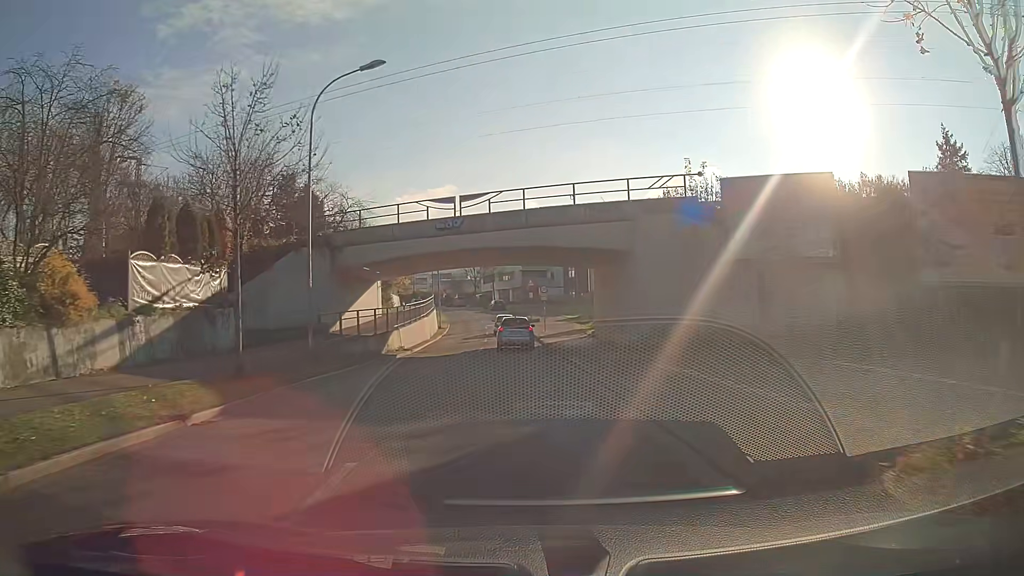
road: secondary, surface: asphalt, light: Day
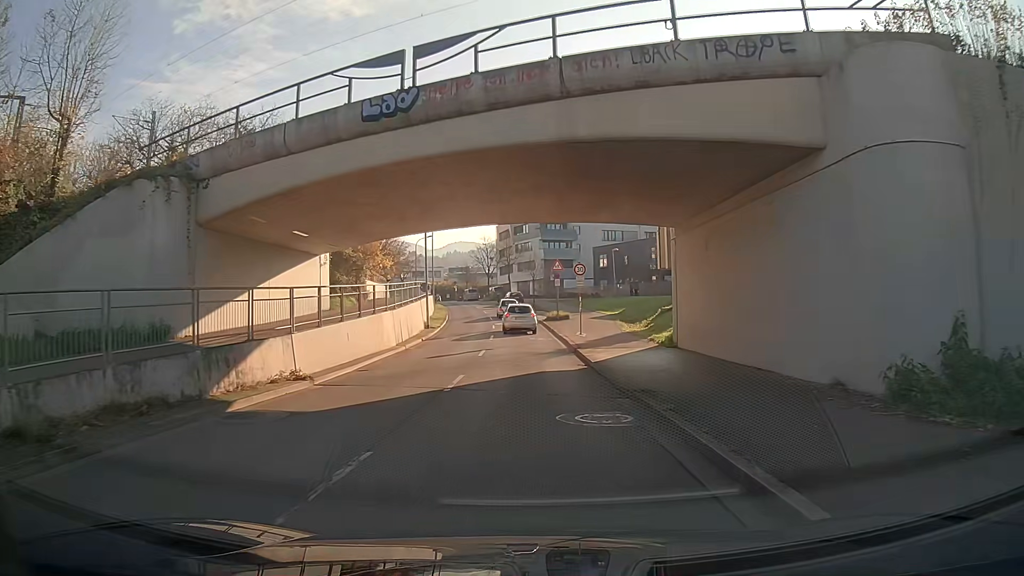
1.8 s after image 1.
(-0.3, +17.6) m; -2°
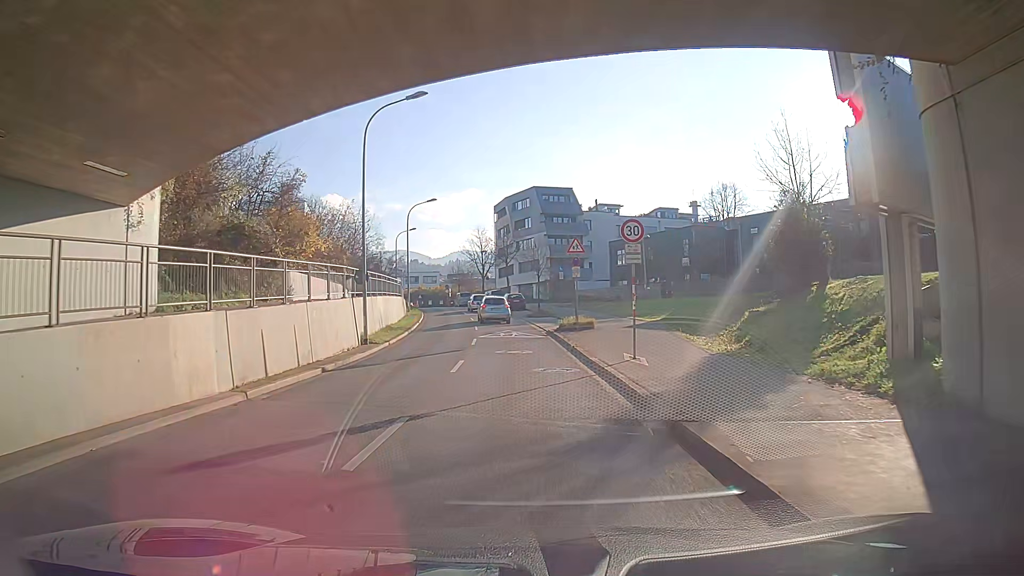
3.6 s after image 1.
(-0.3, +16.1) m; -2°
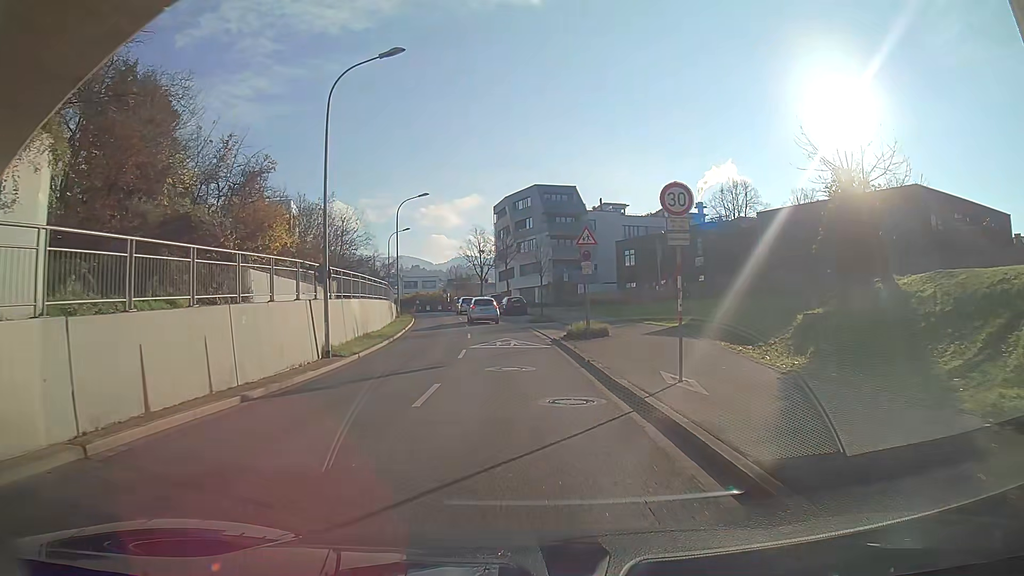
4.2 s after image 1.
(0.0, +5.0) m; 0°
(0, +10) (0, +20) (0, +30) (-1, +40) (-2, +50) (-4, +60) (-6, +70) (-8, +79) (-11, +89) (-14, +99) m
